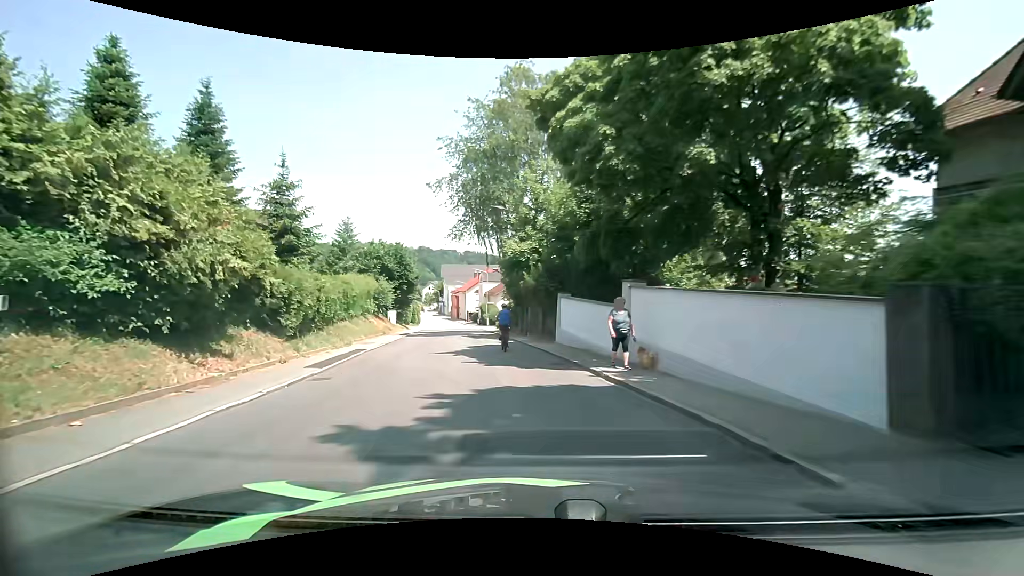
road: tertiary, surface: asphalt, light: Day
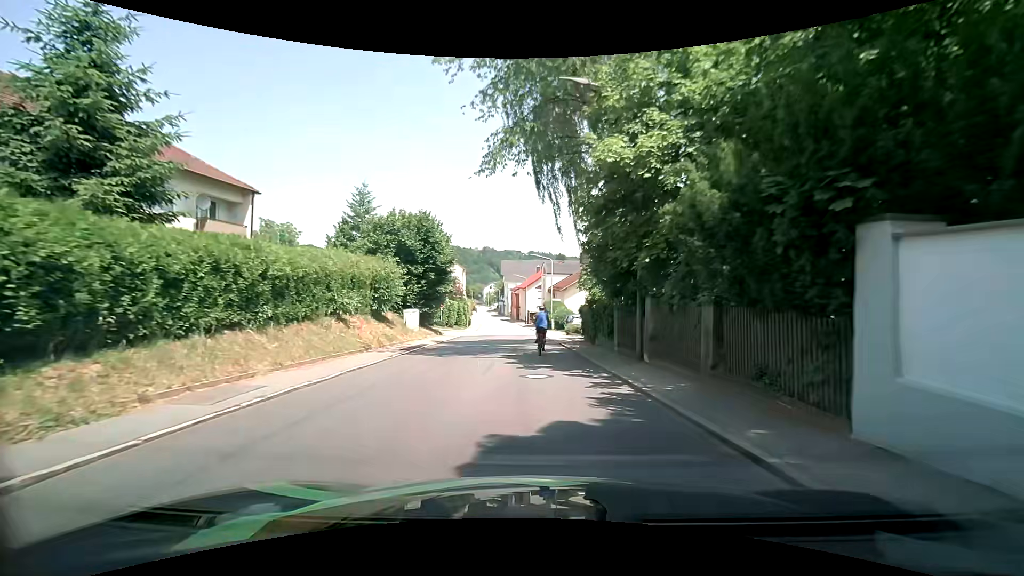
(-1.7, +16.2) m; -9°
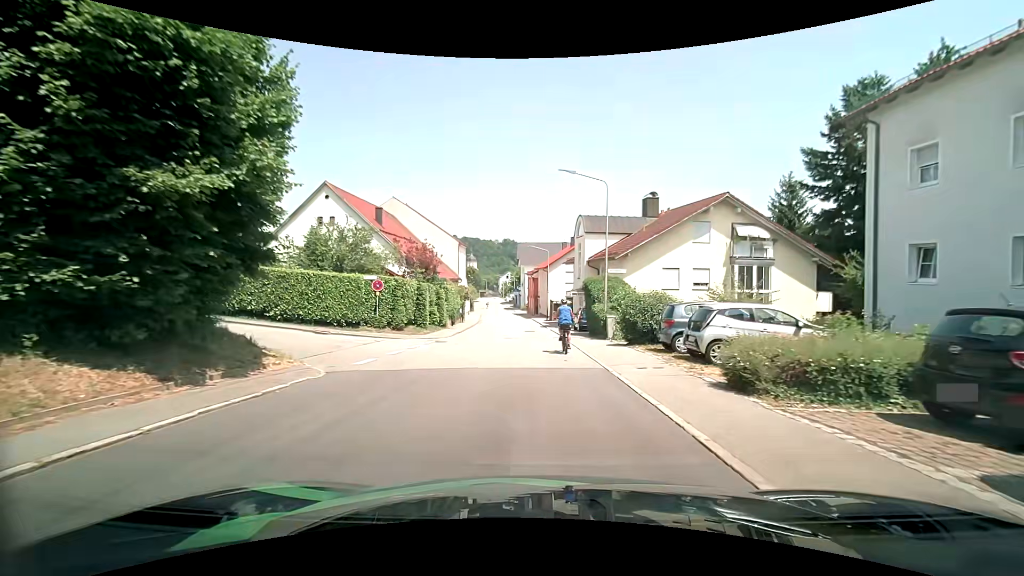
(-0.7, +27.8) m; -3°
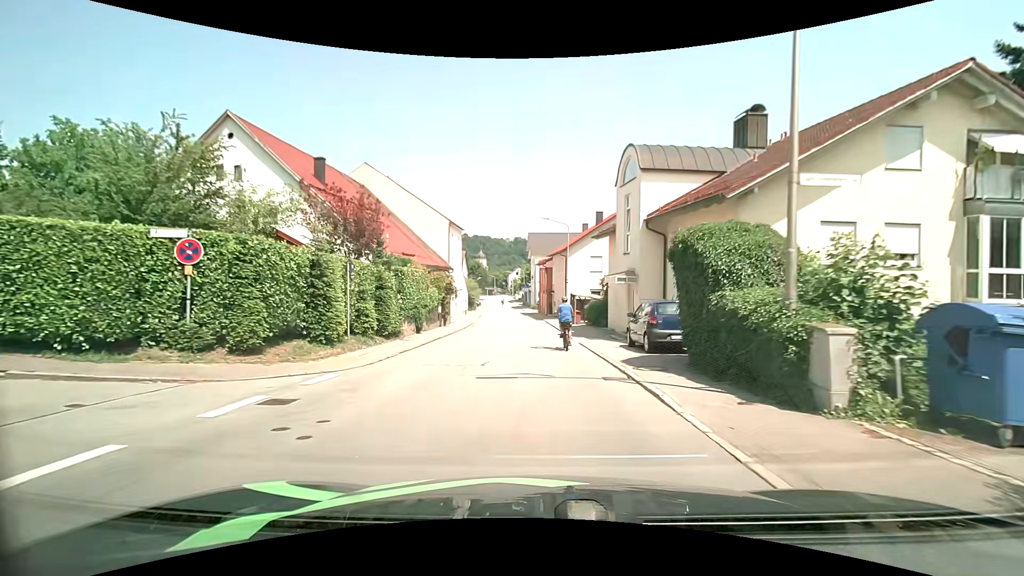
(-0.2, +15.7) m; -1°
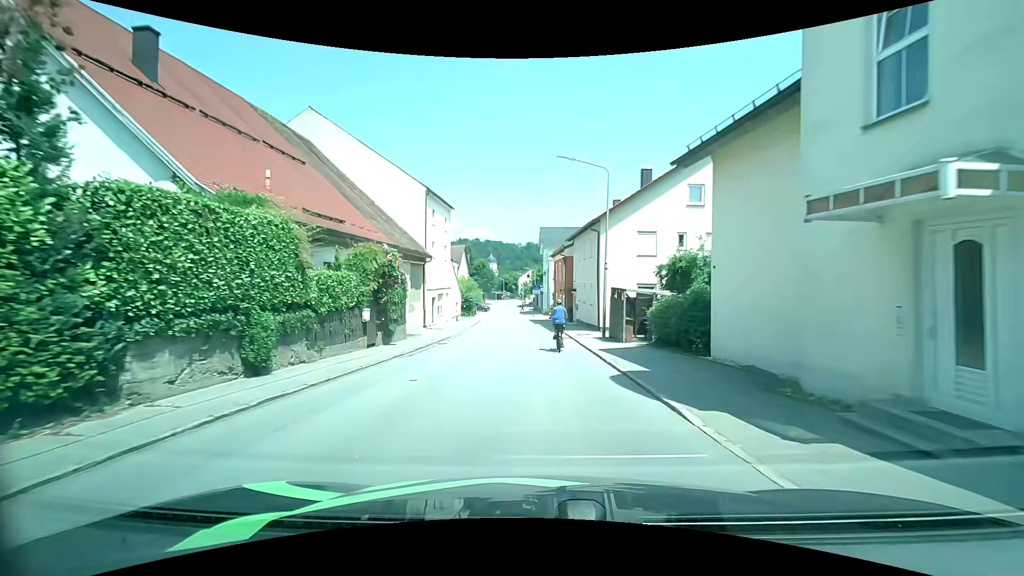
(-0.1, +16.0) m; -2°
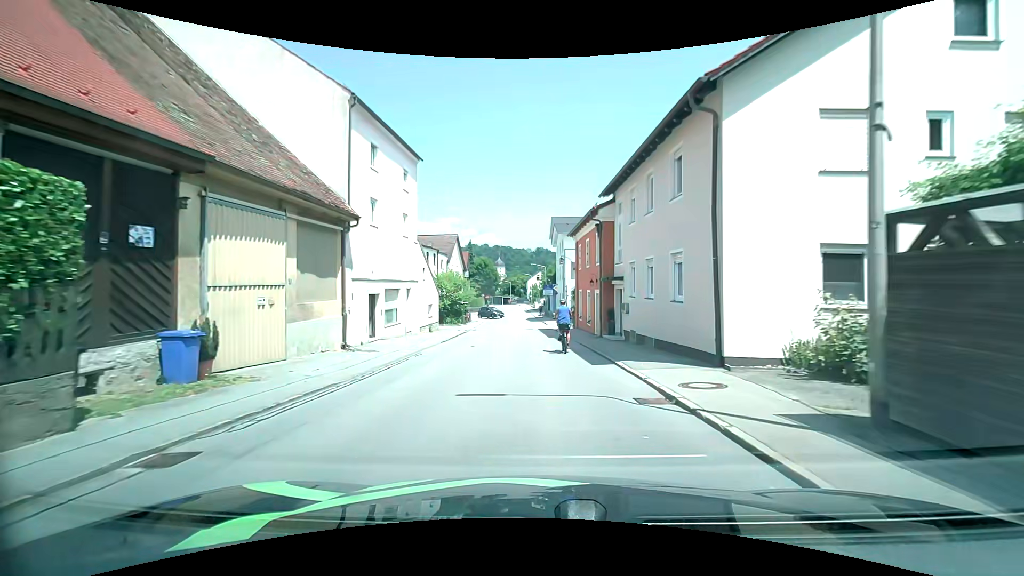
(-0.1, +16.9) m; -1°
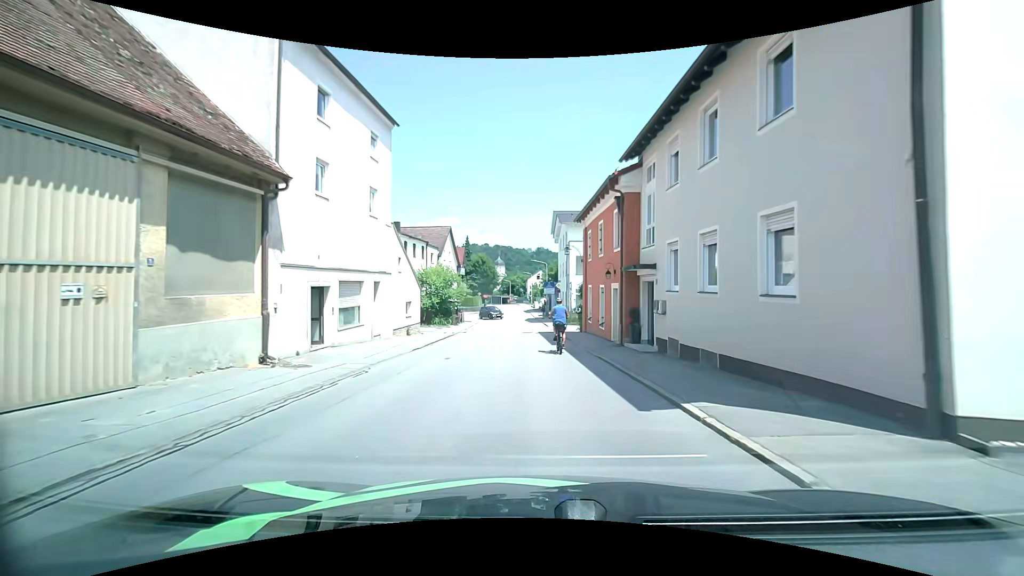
(0.0, +5.7) m; 0°
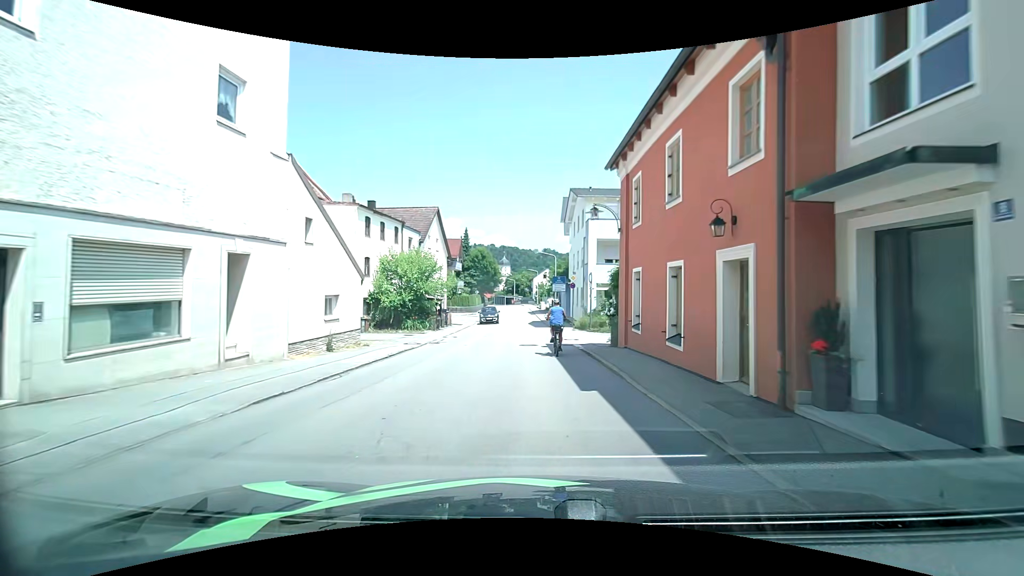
(-0.2, +11.1) m; -1°
(0, +10) (0, +20) (-1, +30) (-1, +40) (-1, +50) (-2, +60) (-2, +70) (-2, +80) (-3, +90) (-3, +100) m
